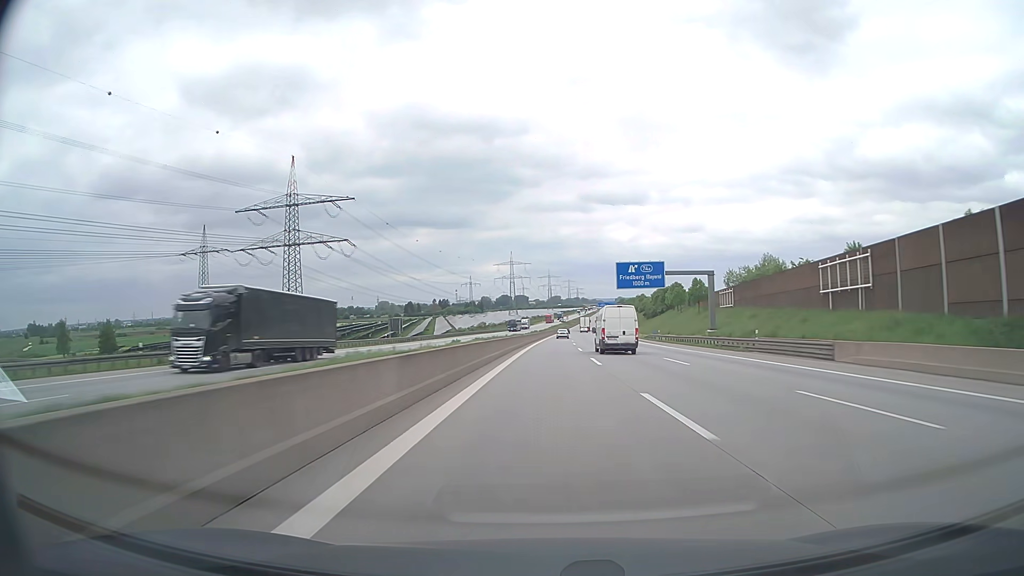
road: motorway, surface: asphalt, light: Day
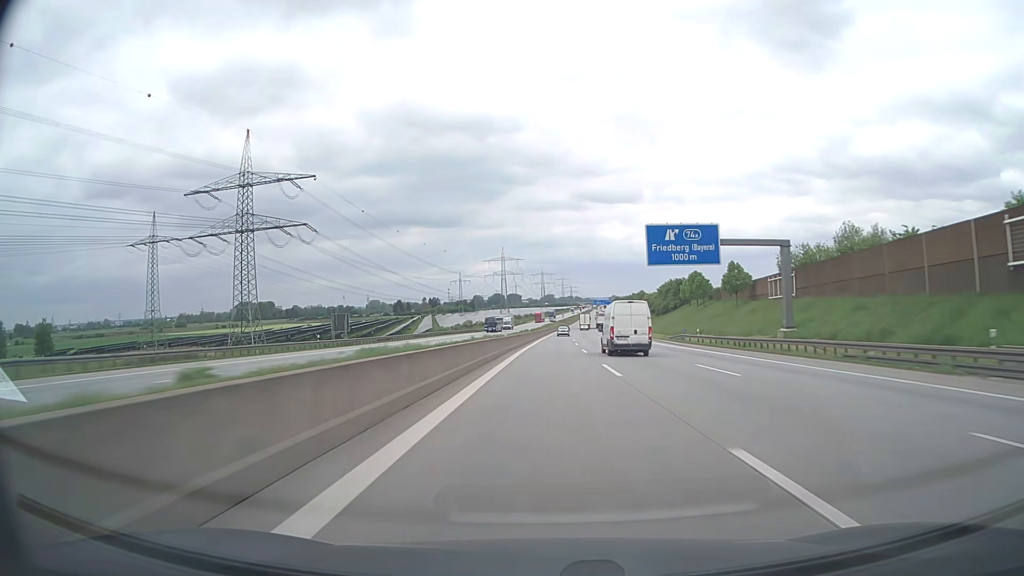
(+0.1, +24.8) m; +1°
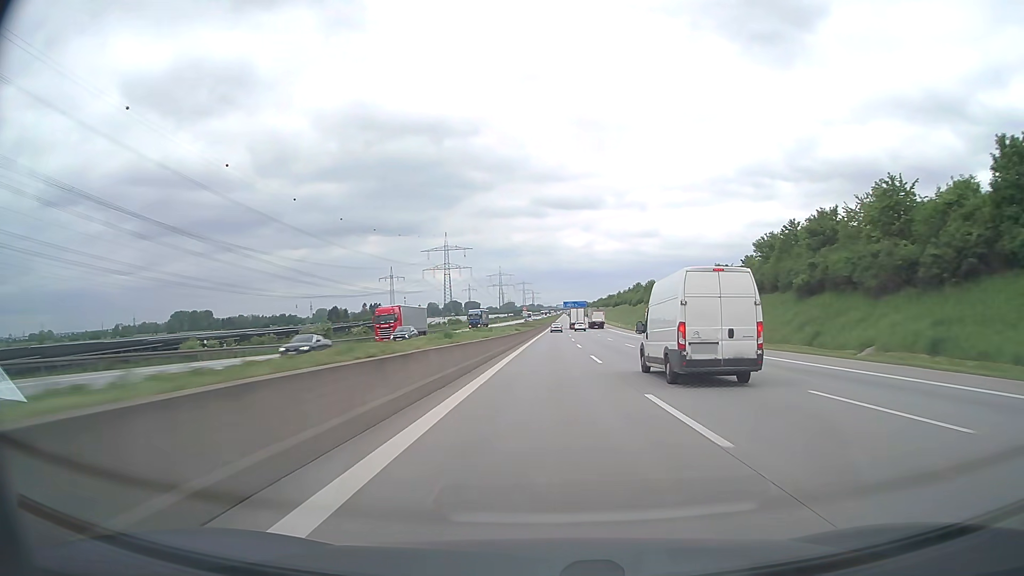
(+3.4, +119.4) m; +3°
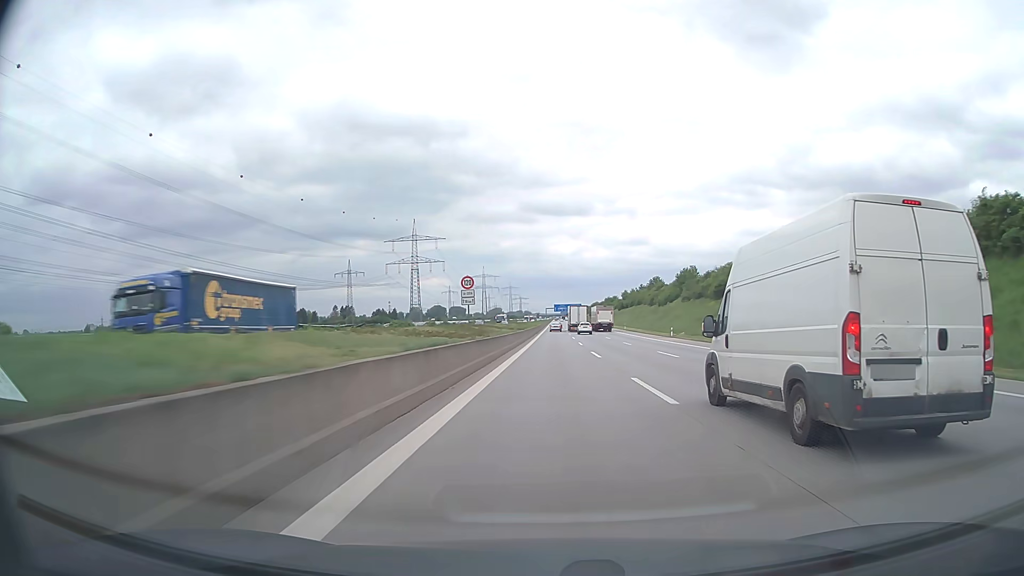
(+0.6, +67.6) m; +1°
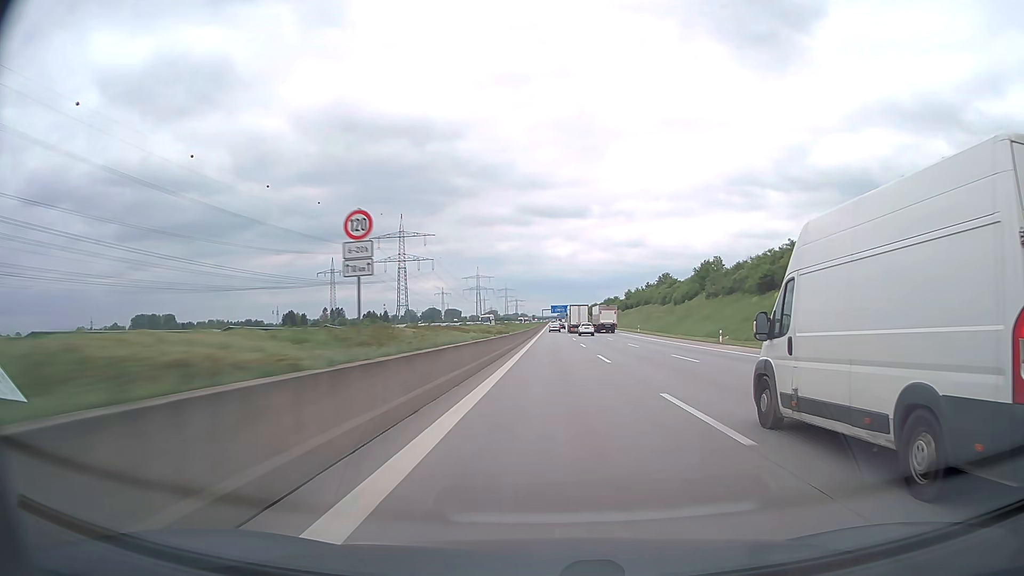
(+0.1, +21.8) m; 0°
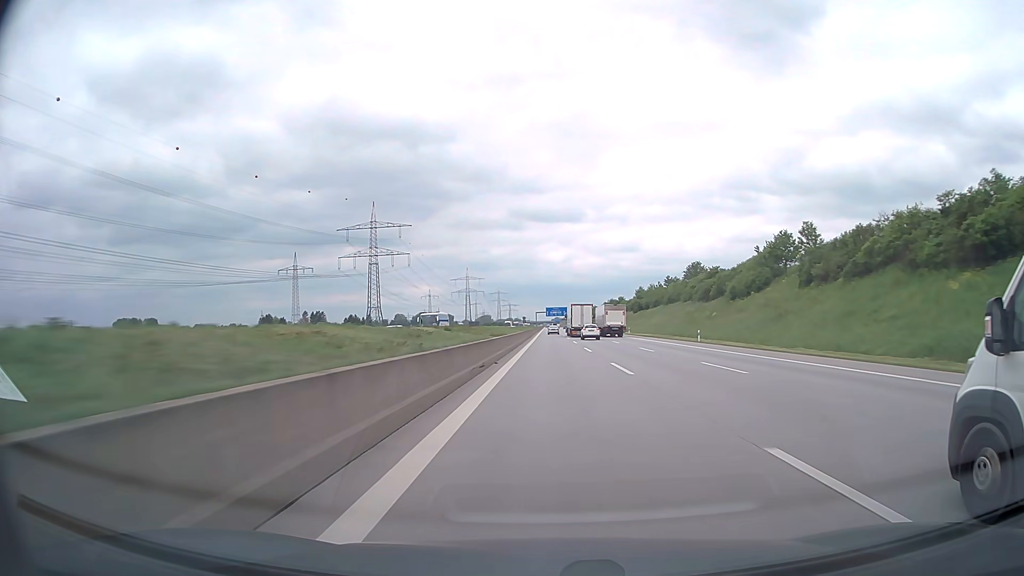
(+0.2, +42.5) m; 0°
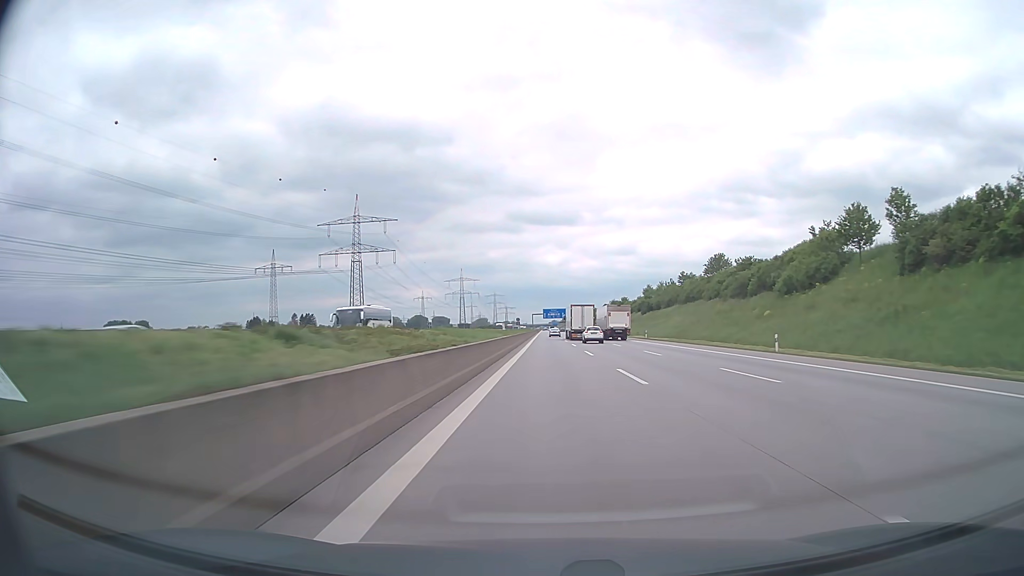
(0.0, +20.8) m; 0°
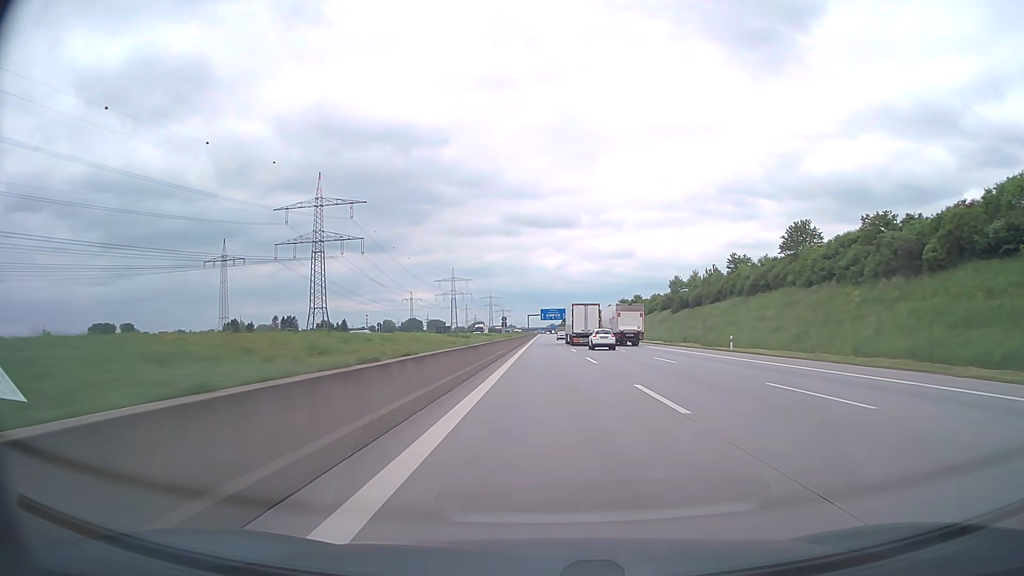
(+0.1, +41.1) m; 0°
(0, +10) (0, +20) (0, +30) (0, +40) (0, +50) (0, +60) (0, +70) (0, +80) (0, +90) (0, +100) m
